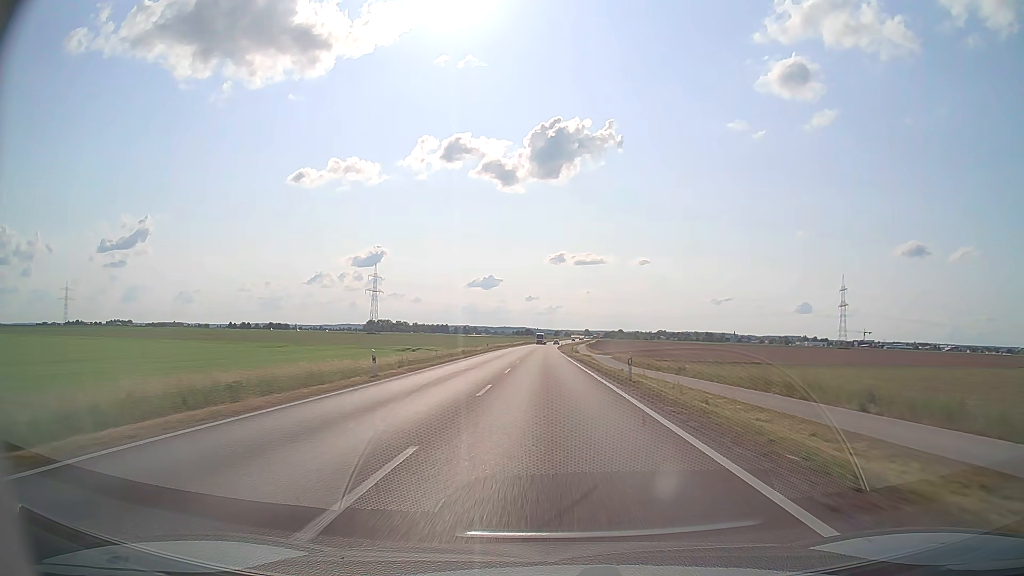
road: secondary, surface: asphalt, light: Day
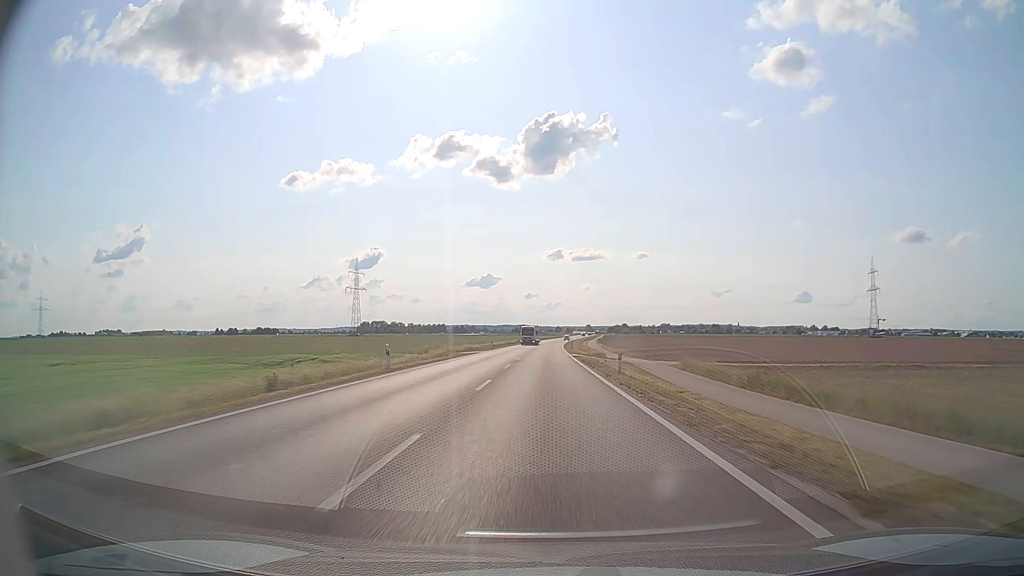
(0.0, +47.2) m; 0°
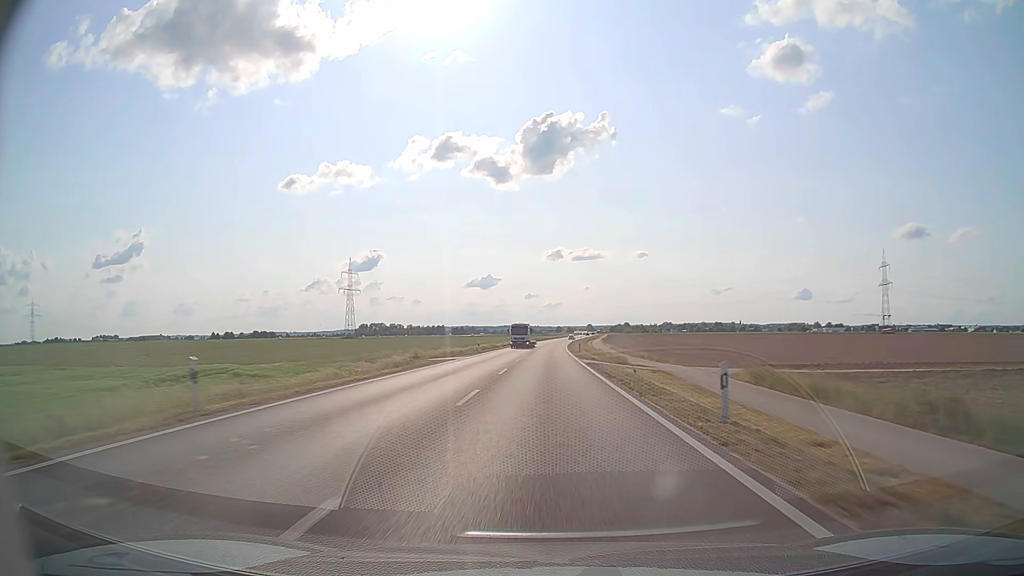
(0.0, +15.7) m; 0°
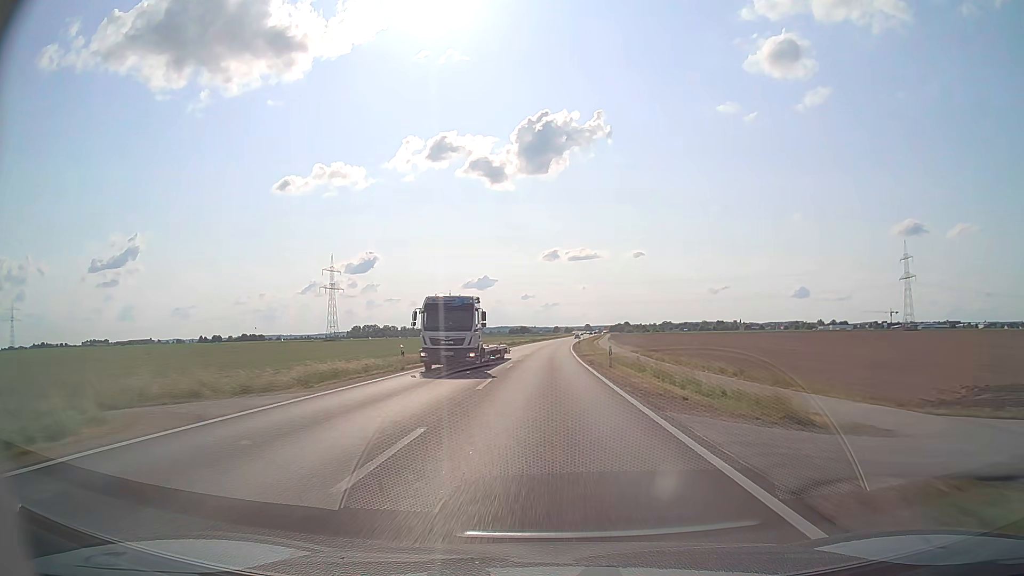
(+0.1, +31.5) m; 0°
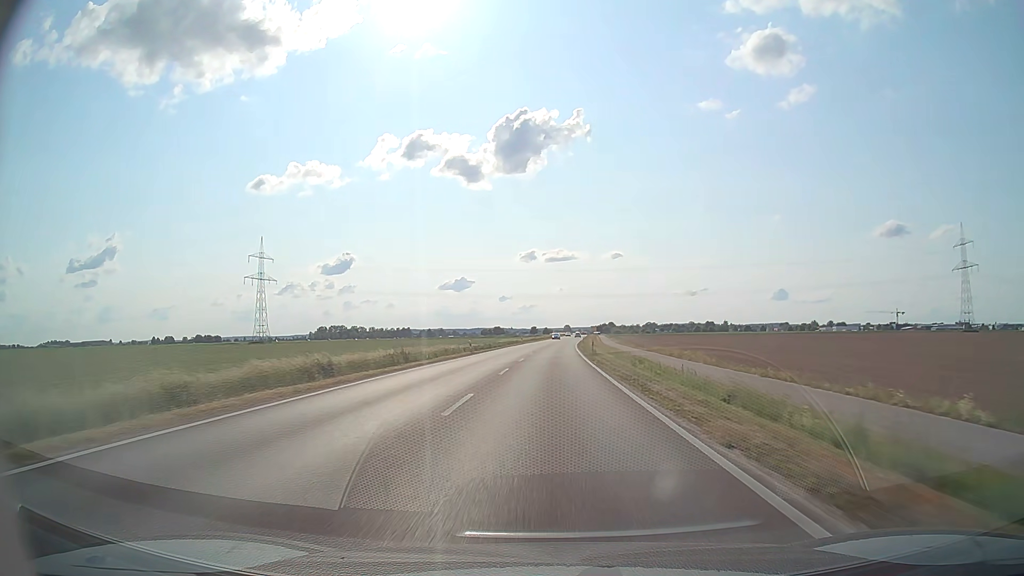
(+0.9, +78.2) m; +2°
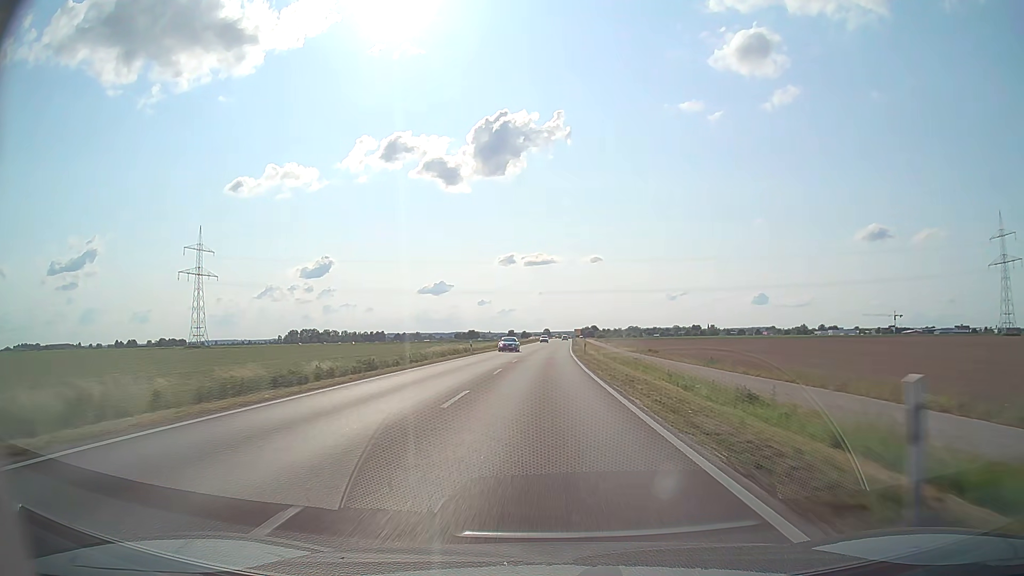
(+0.7, +46.4) m; +2°
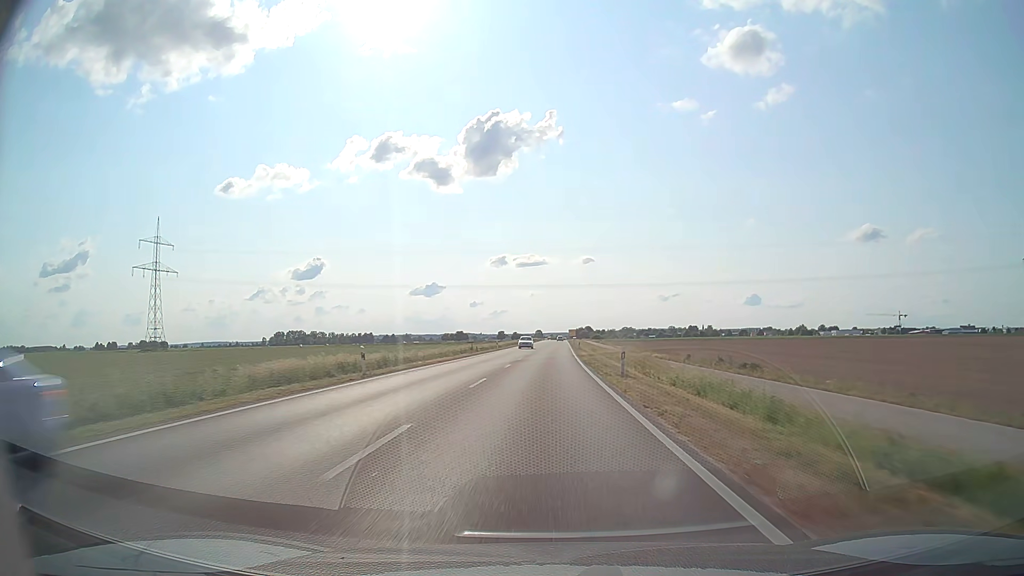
(+0.2, +30.7) m; +1°
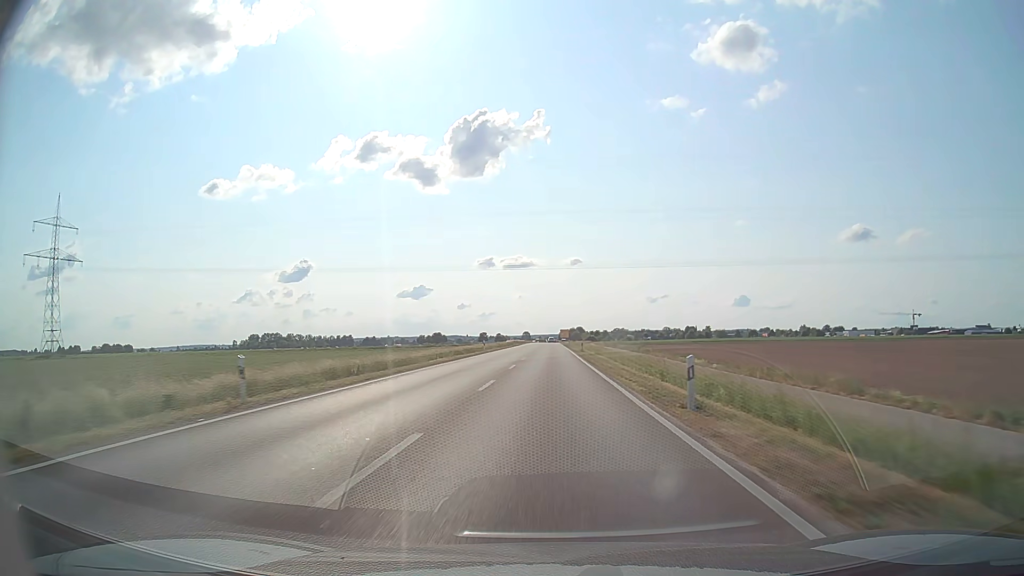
(+0.6, +60.8) m; +1°
(0, +10) (0, +20) (0, +30) (0, +40) (0, +50) (0, +60) (0, +70) (+1, +80) (+1, +90) (+1, +100) m
